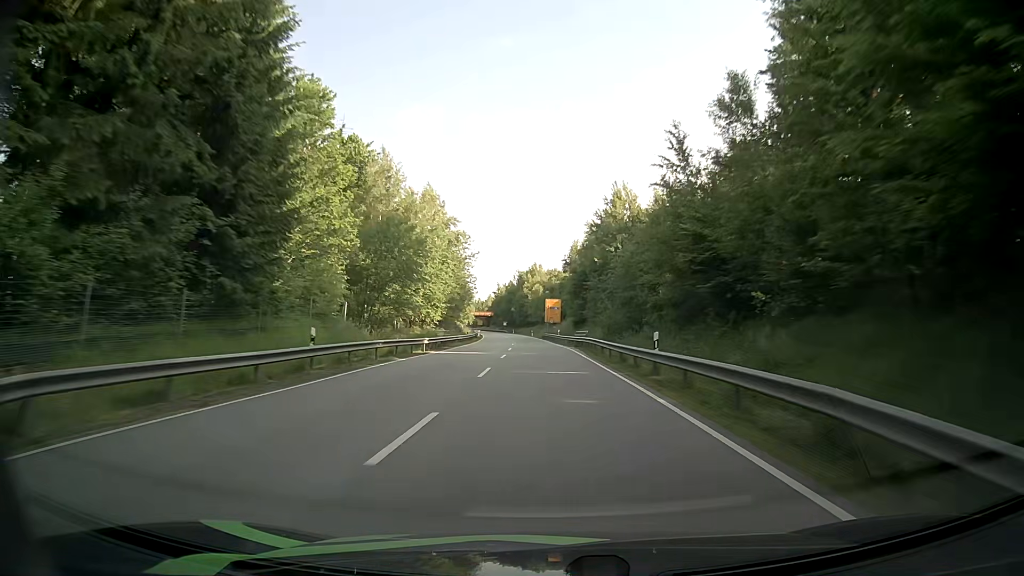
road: primary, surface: asphalt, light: Day
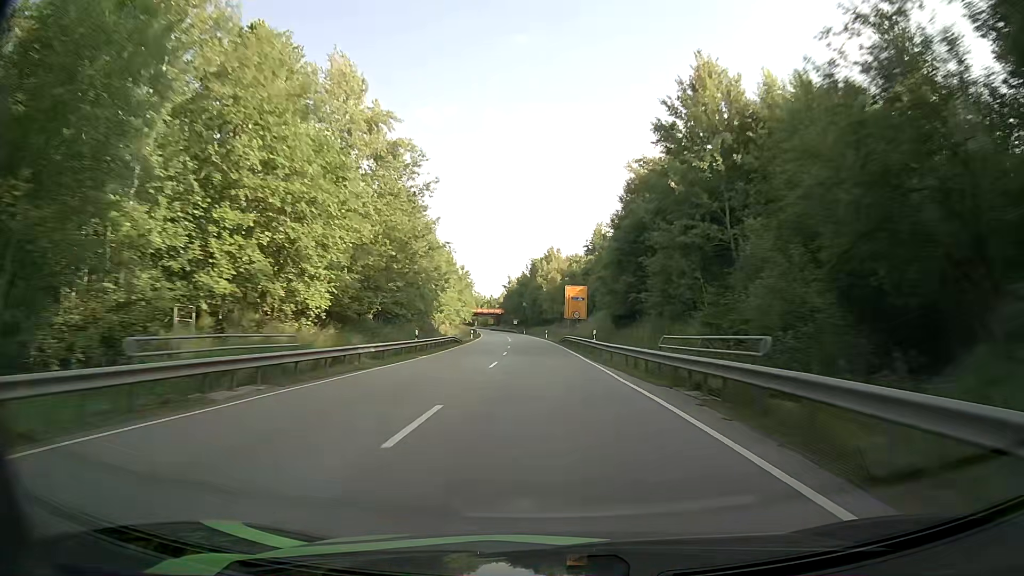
(-0.6, +34.8) m; -2°
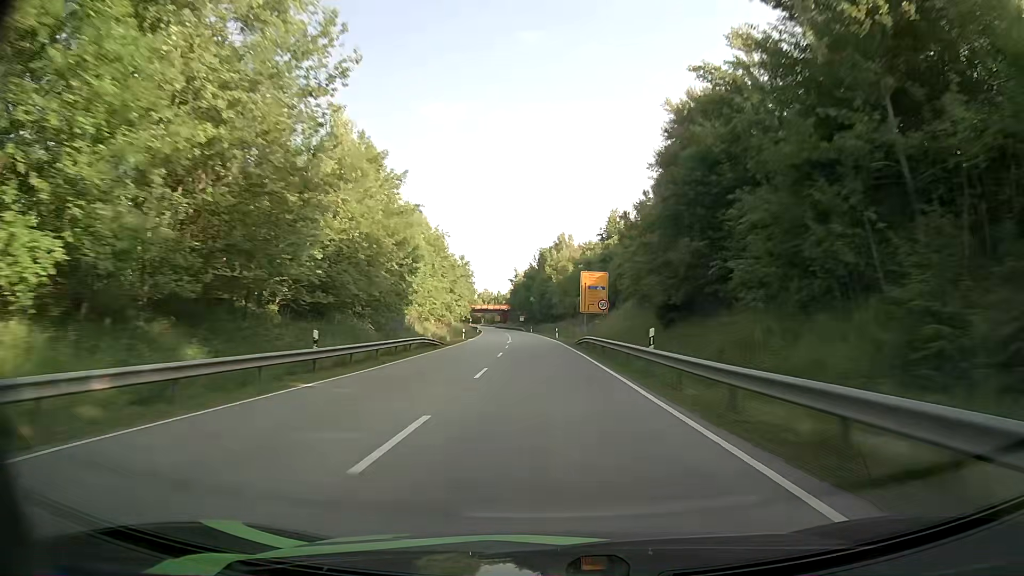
(-0.1, +17.4) m; 0°
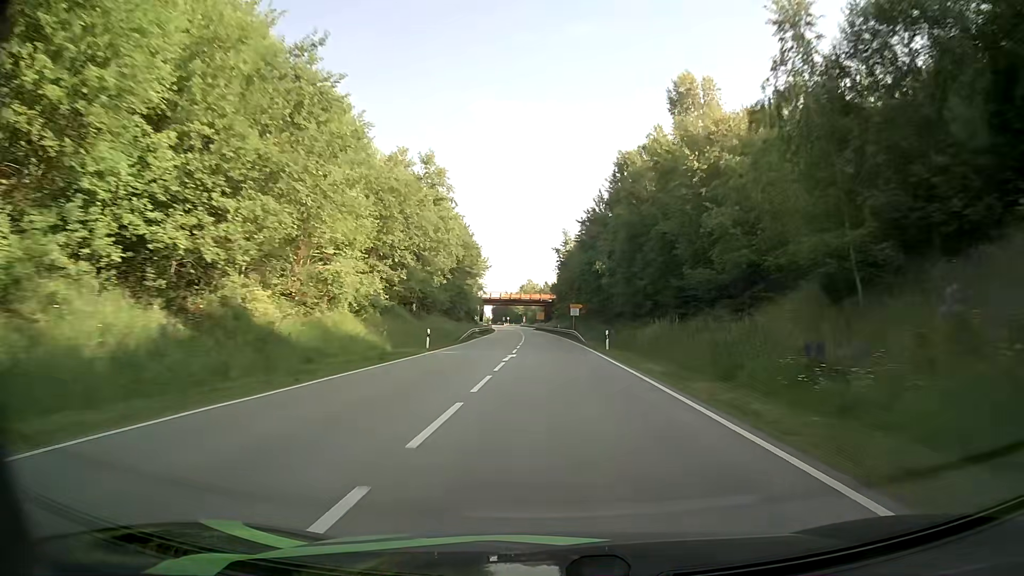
(-3.7, +83.0) m; -5°
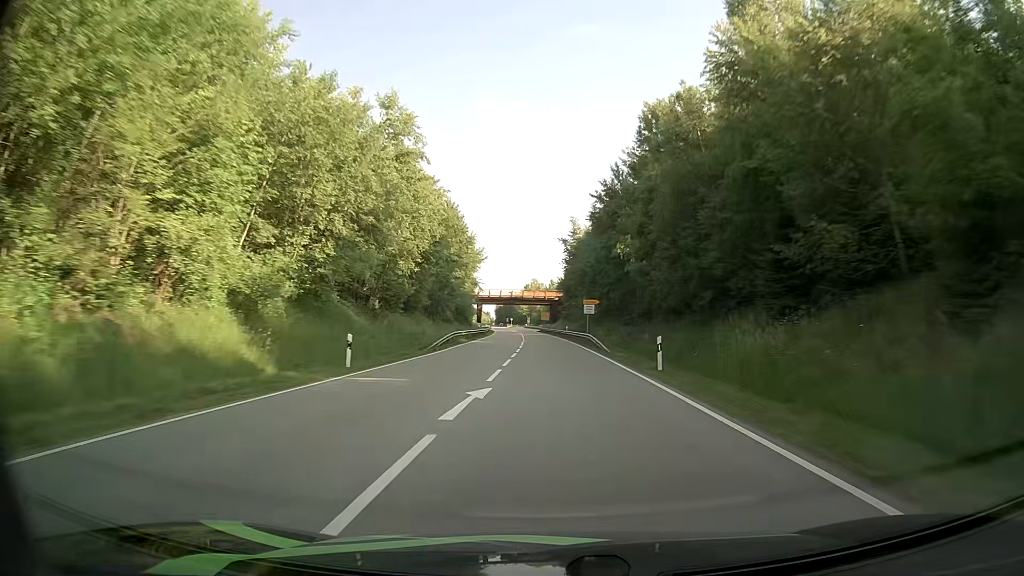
(0.0, +15.1) m; 0°
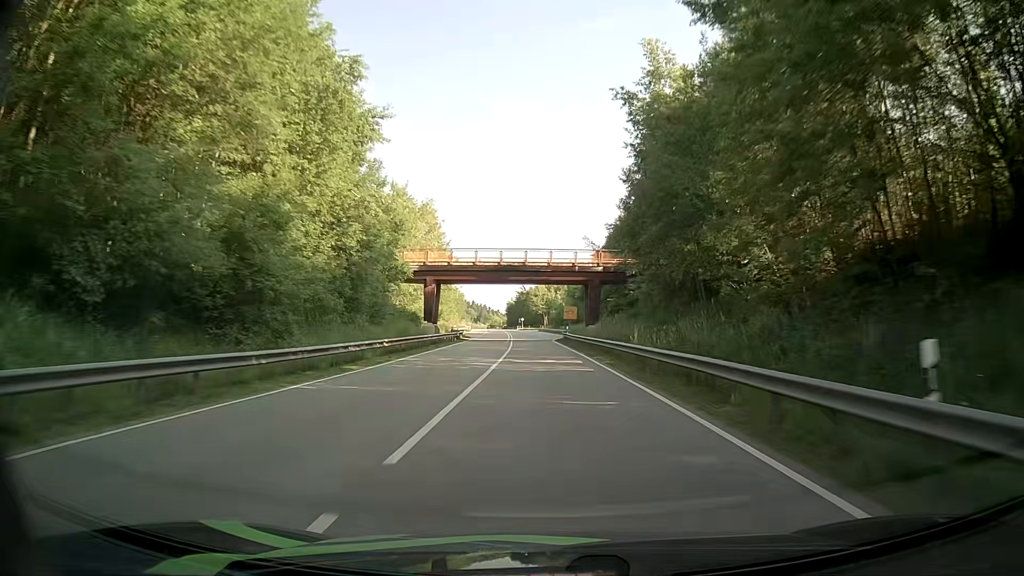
(-1.0, +69.1) m; -1°
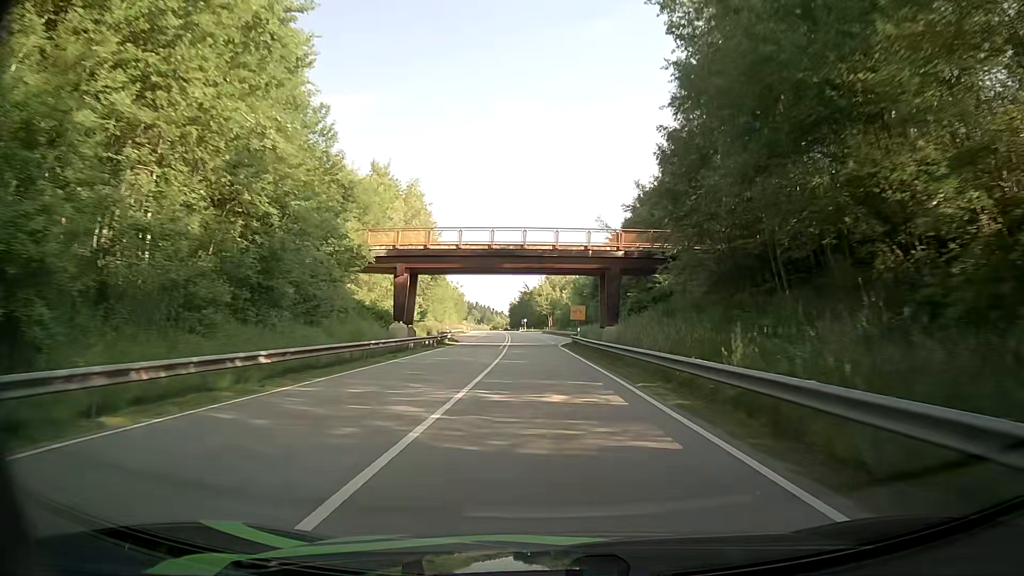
(-0.2, +13.0) m; -1°
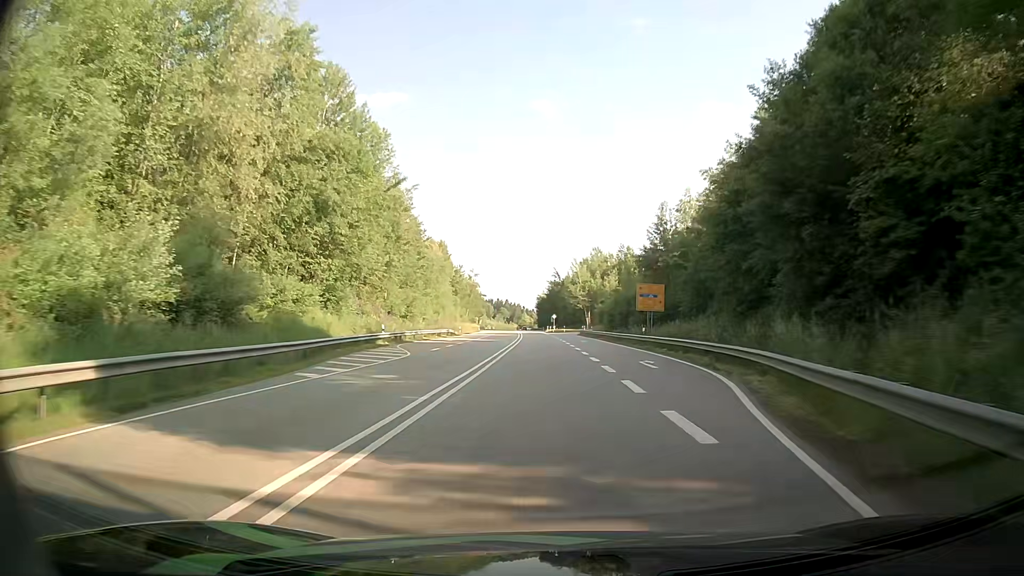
(-0.8, +49.2) m; -2°
(0, +10) (0, +20) (0, +30) (-1, +40) (-1, +50) (-1, +60) (-1, +70) (-2, +80) (-2, +90) (-2, +100) m
